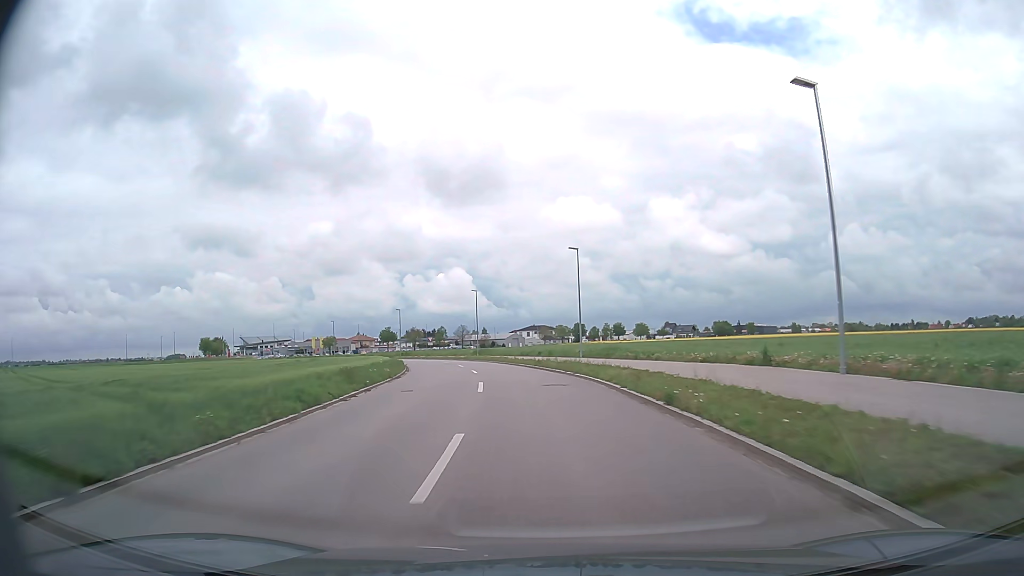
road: tertiary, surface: asphalt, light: Day
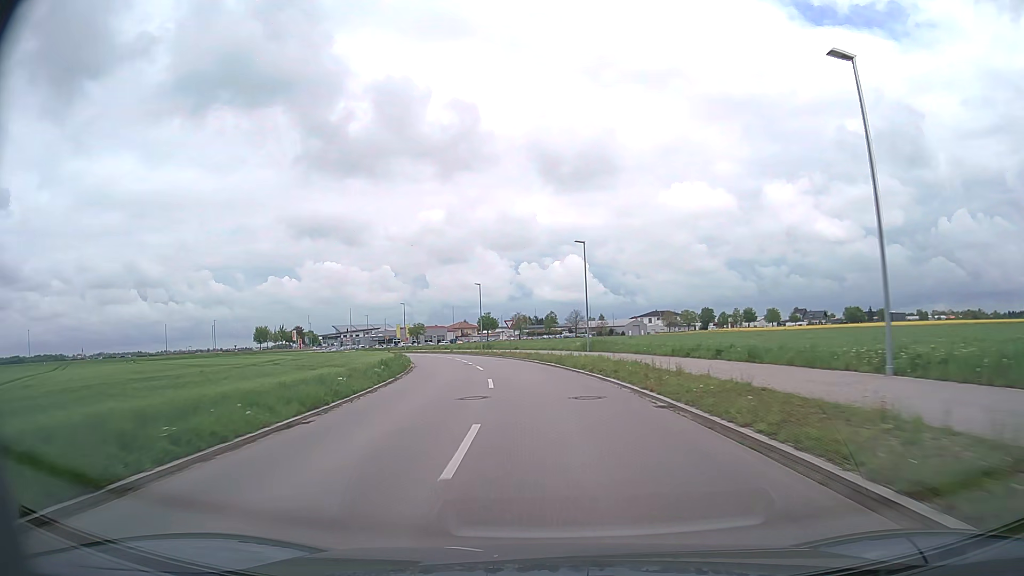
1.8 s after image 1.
(-3.0, +35.1) m; -10°
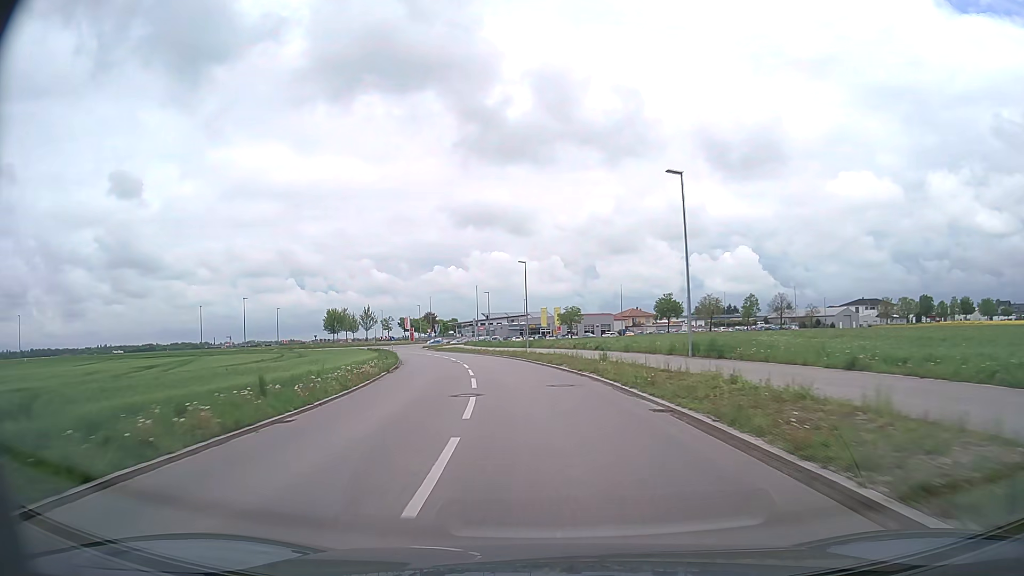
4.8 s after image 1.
(-7.0, +54.9) m; -15°
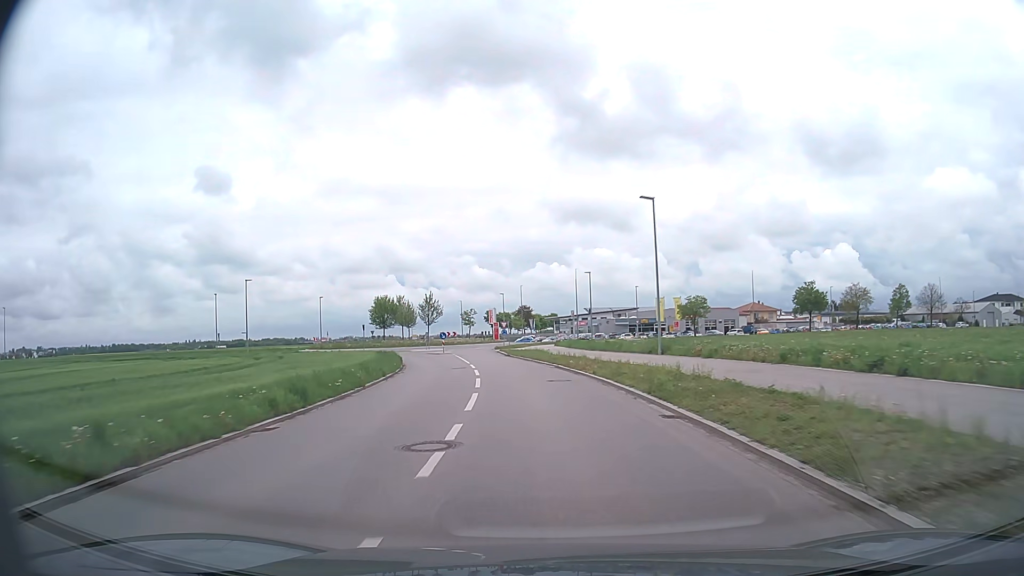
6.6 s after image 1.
(-2.2, +29.2) m; -9°
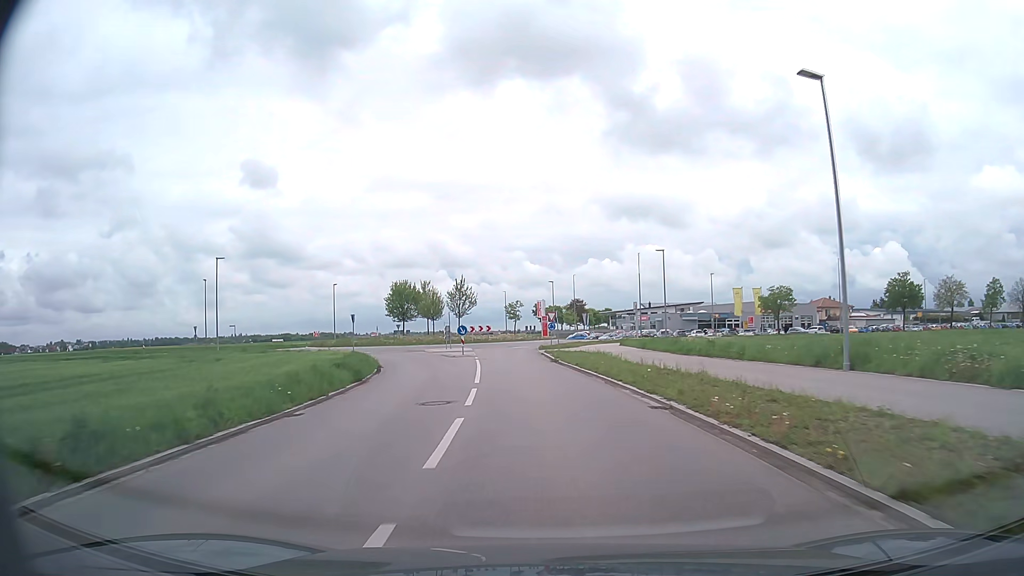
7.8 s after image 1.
(-0.7, +17.5) m; -5°
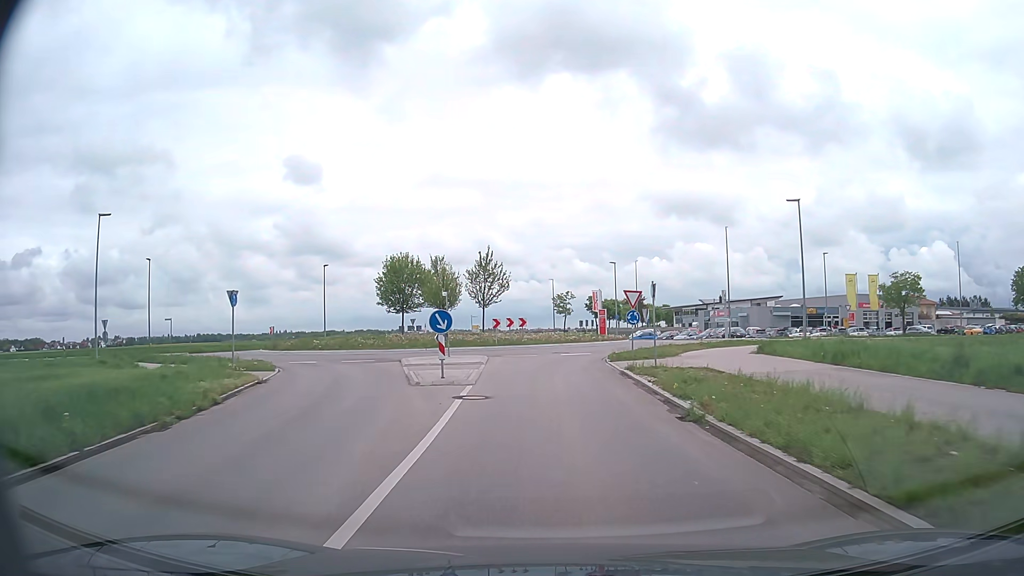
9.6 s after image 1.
(-1.0, +22.6) m; -4°
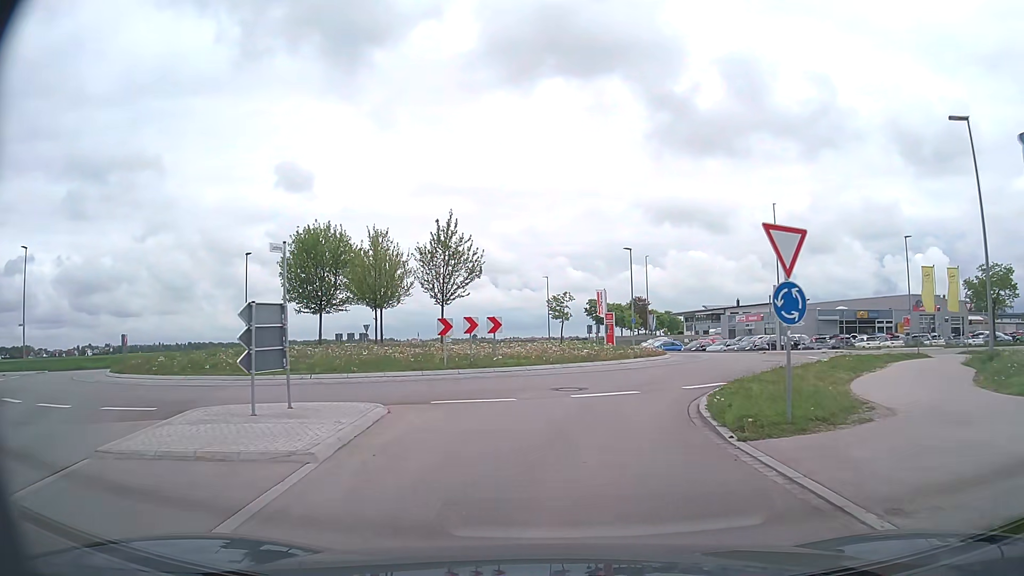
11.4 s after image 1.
(0.0, +17.4) m; +1°
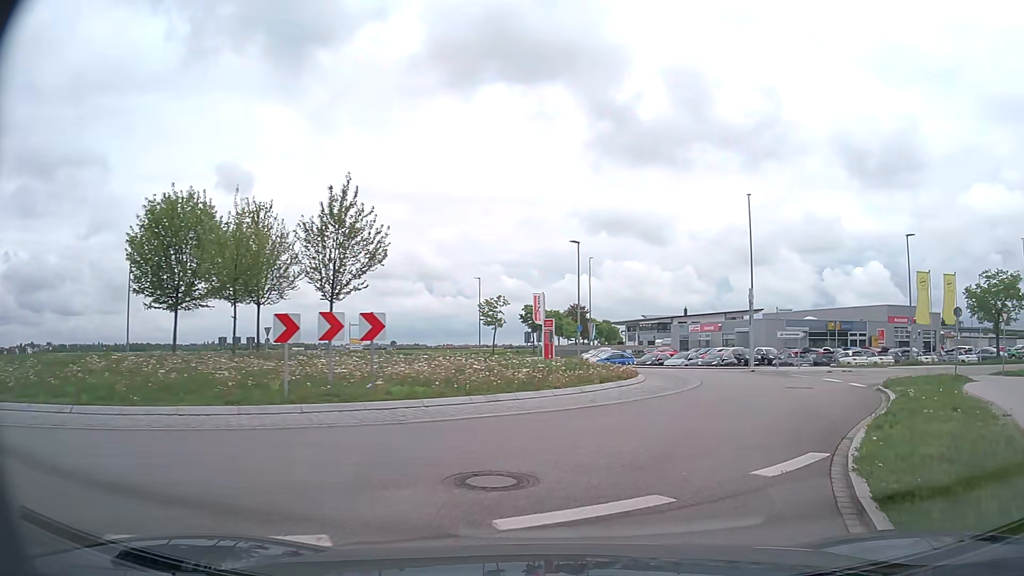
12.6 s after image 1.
(+0.1, +8.6) m; +5°
(+2, +10) (+5, +19) (+4, +29) (0, +38) (-6, +46) (-8, +56) (-9, +66) (-9, +76) (-8, +86) (-6, +95) m
